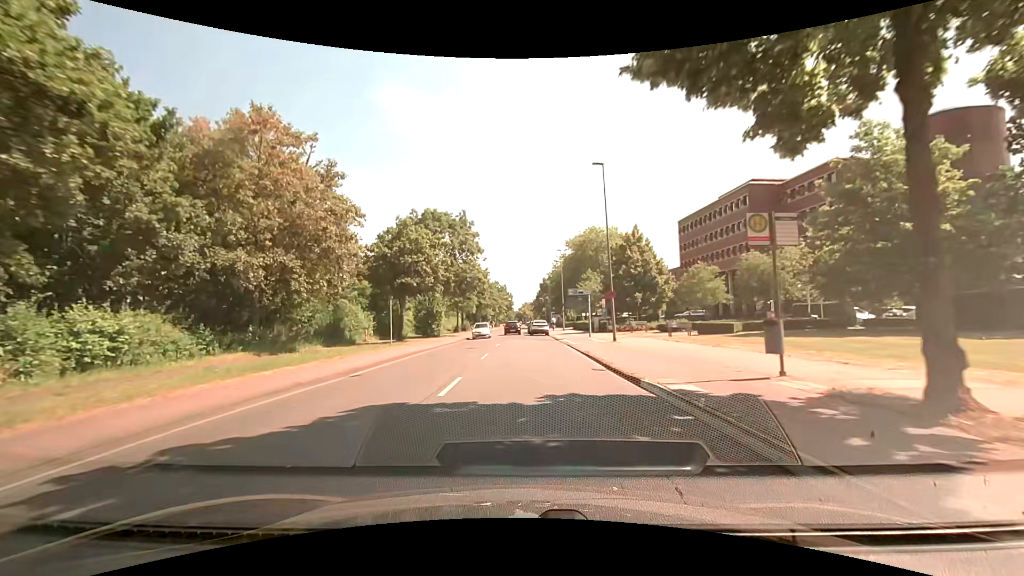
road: tertiary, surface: asphalt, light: Day
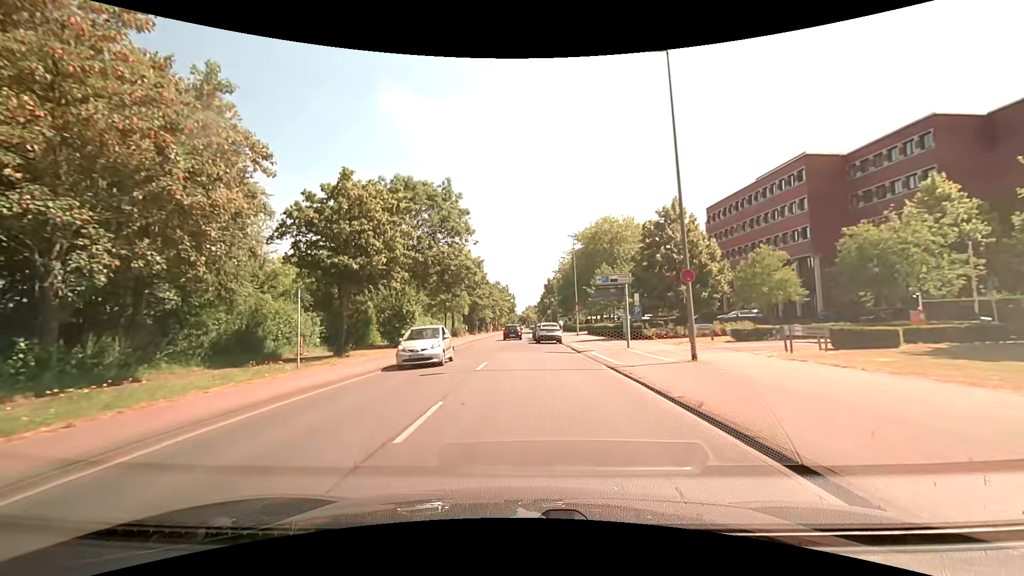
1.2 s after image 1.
(-0.2, +12.5) m; -1°
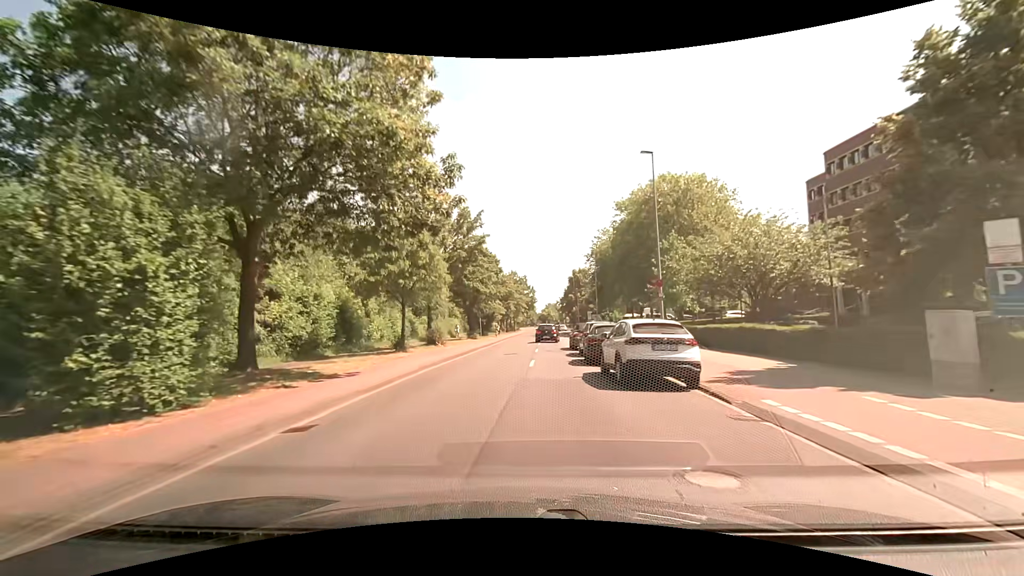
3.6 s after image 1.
(-0.7, +25.2) m; -2°
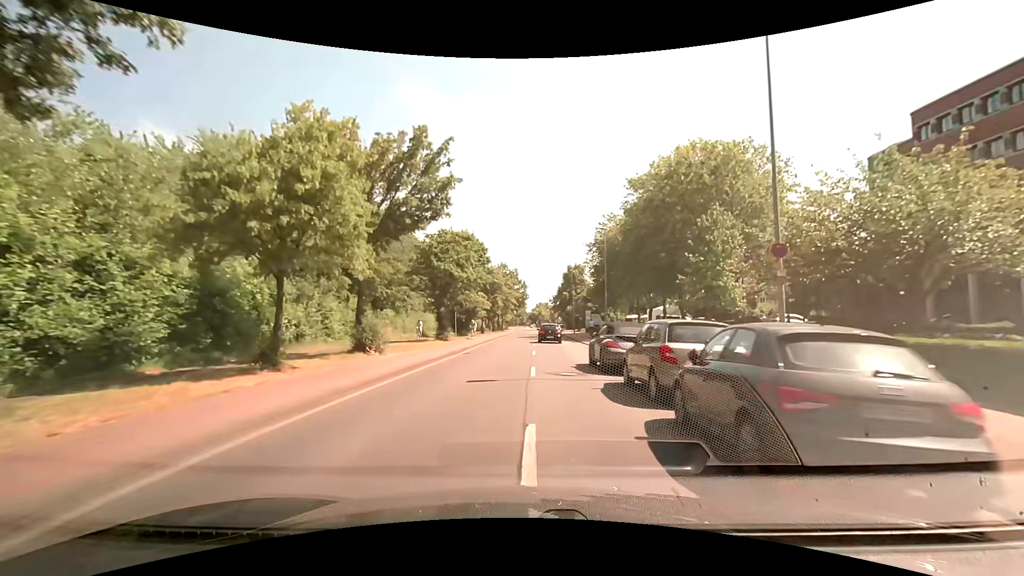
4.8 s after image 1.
(0.0, +12.8) m; +1°
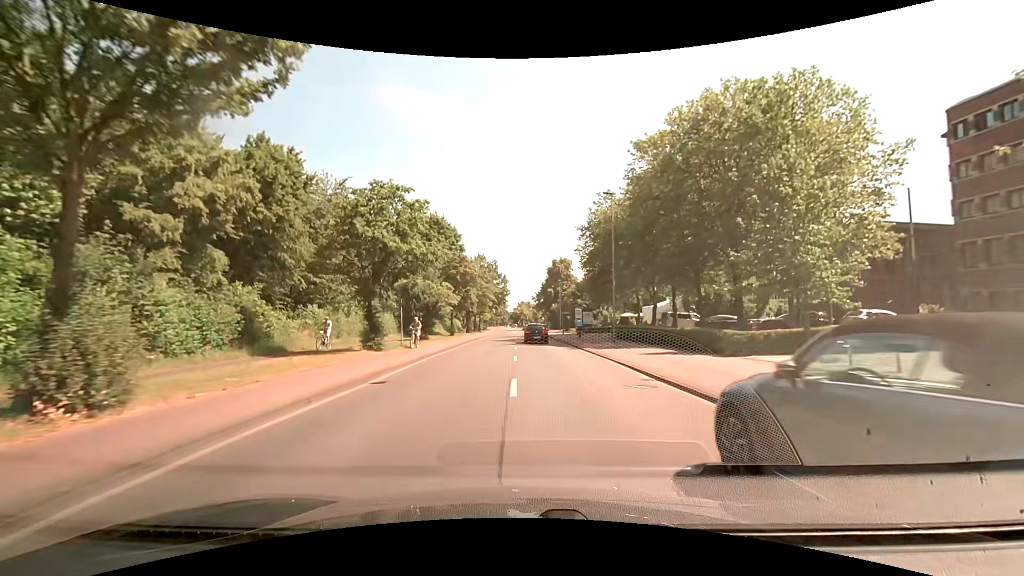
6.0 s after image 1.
(+0.4, +12.8) m; +2°
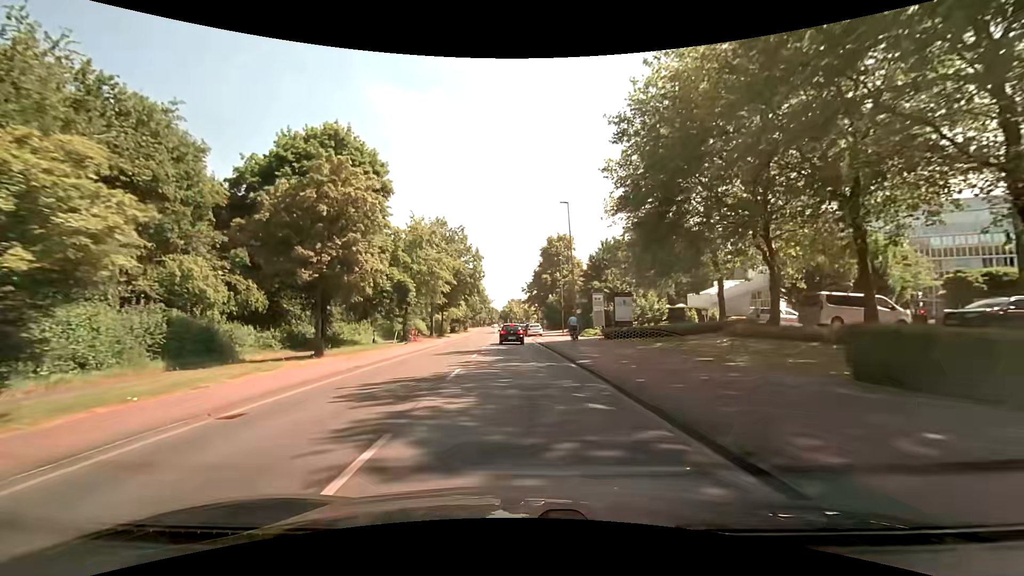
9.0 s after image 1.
(+1.1, +33.0) m; +1°
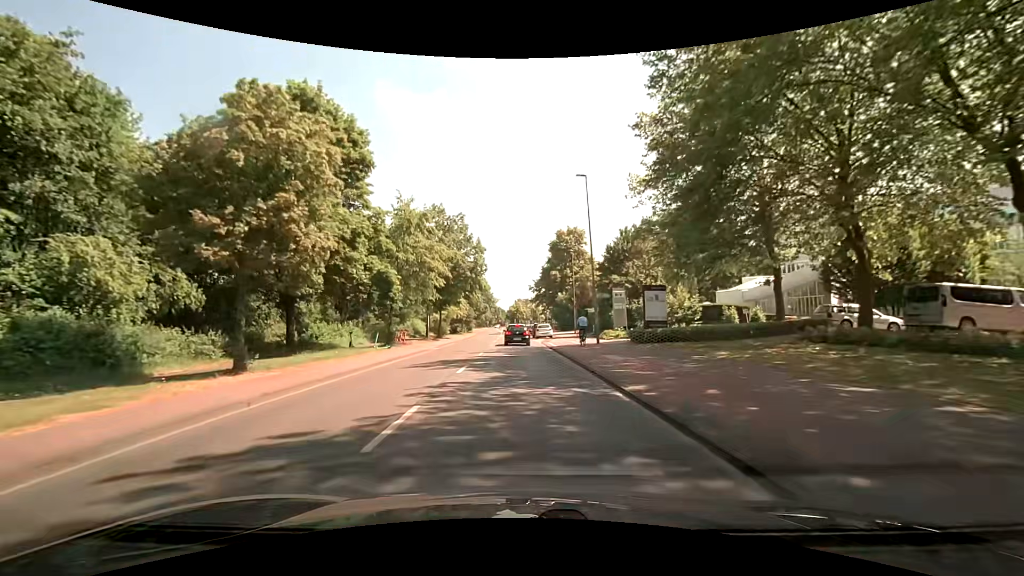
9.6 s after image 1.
(0.0, +6.9) m; -1°
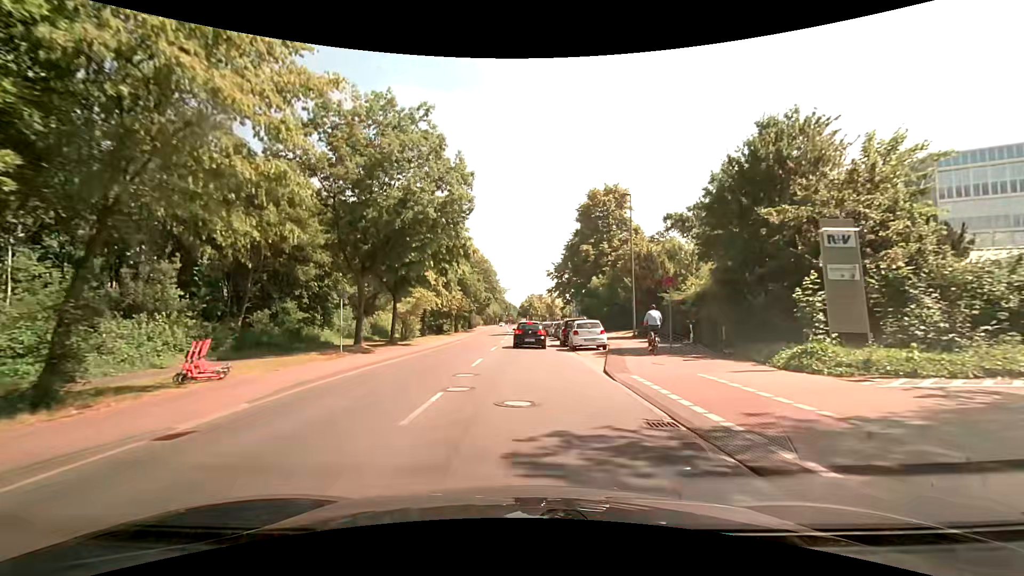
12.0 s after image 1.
(-0.4, +25.8) m; -1°
